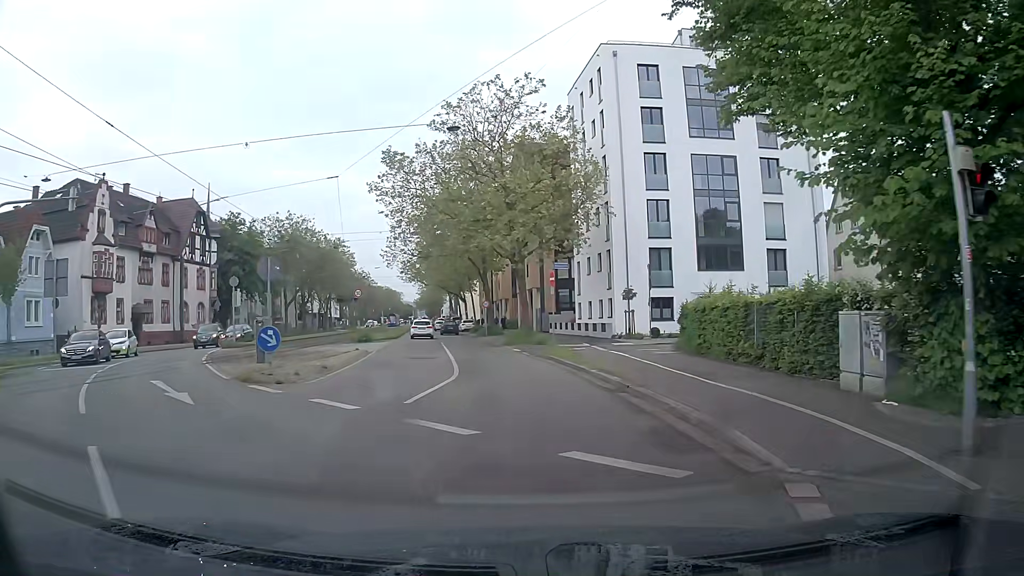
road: tertiary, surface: asphalt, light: Day
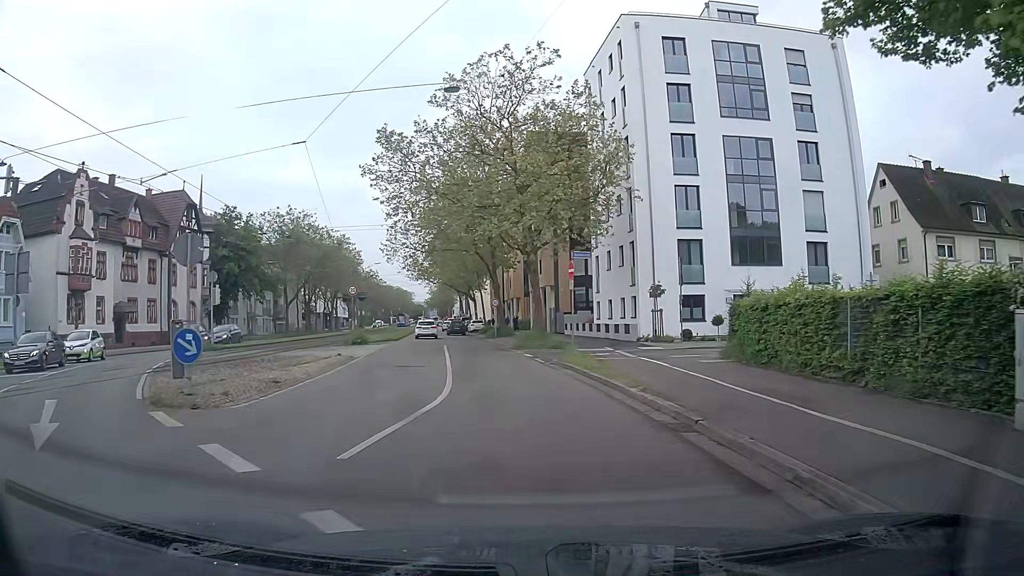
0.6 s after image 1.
(0.0, +4.6) m; 0°
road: primary
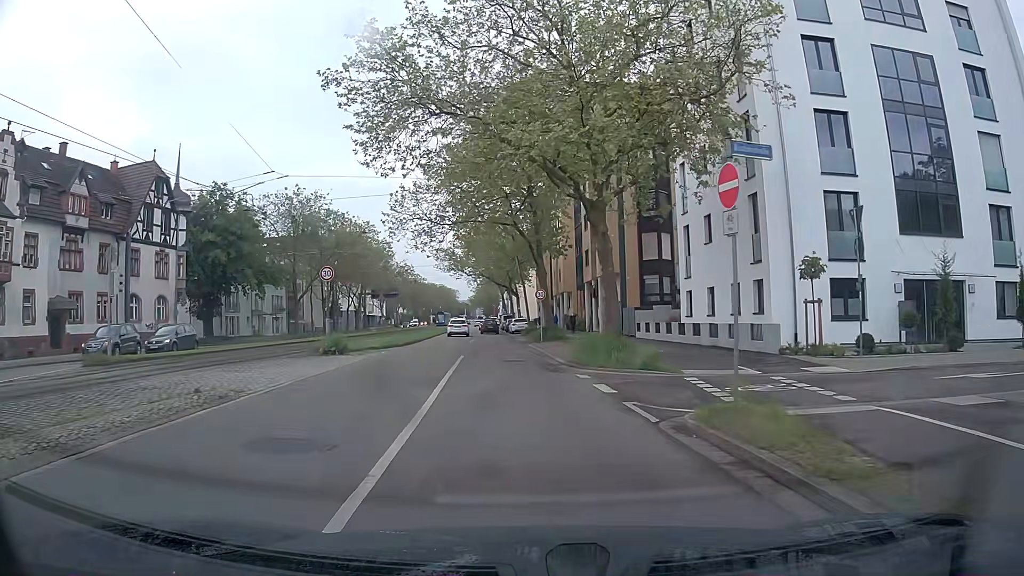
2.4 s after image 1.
(-0.6, +13.7) m; -4°
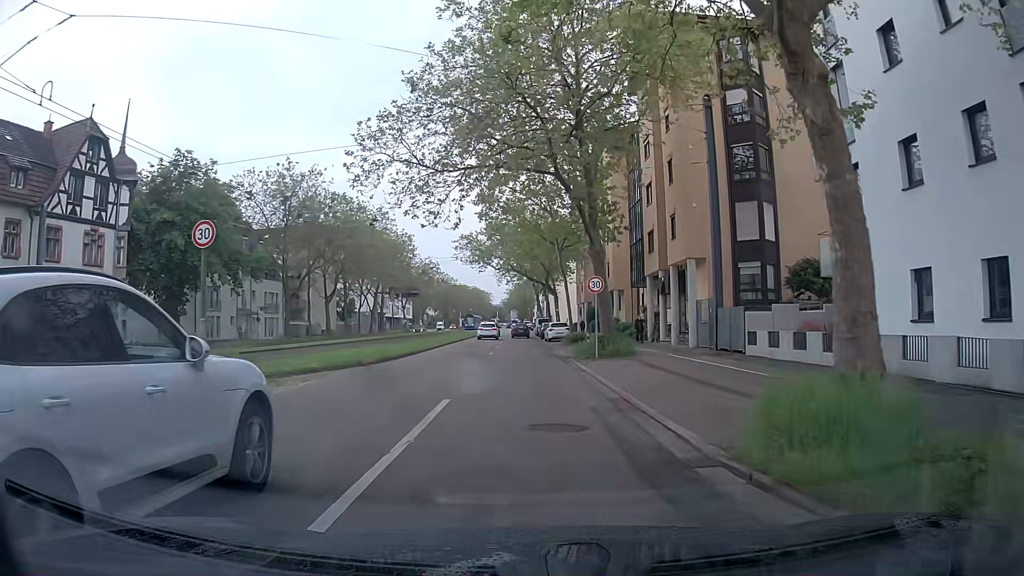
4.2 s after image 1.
(-0.5, +13.6) m; -3°
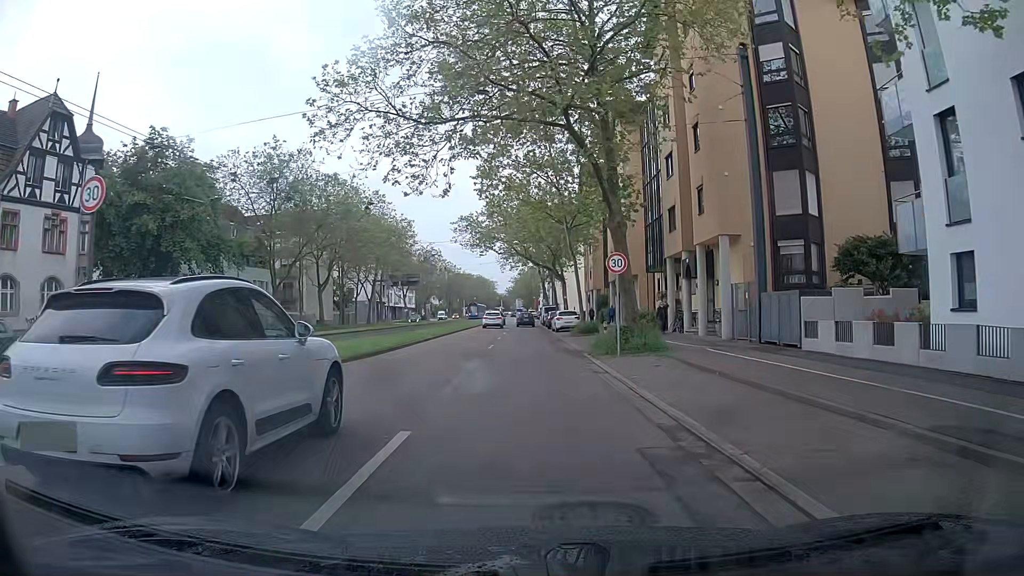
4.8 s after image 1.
(0.0, +4.5) m; -1°
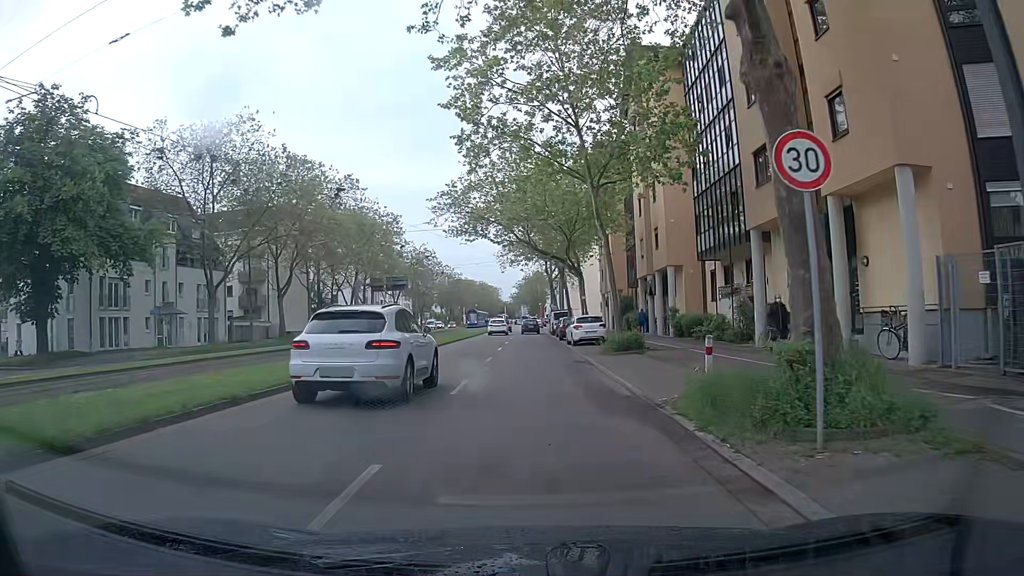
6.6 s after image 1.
(-0.1, +13.6) m; -1°
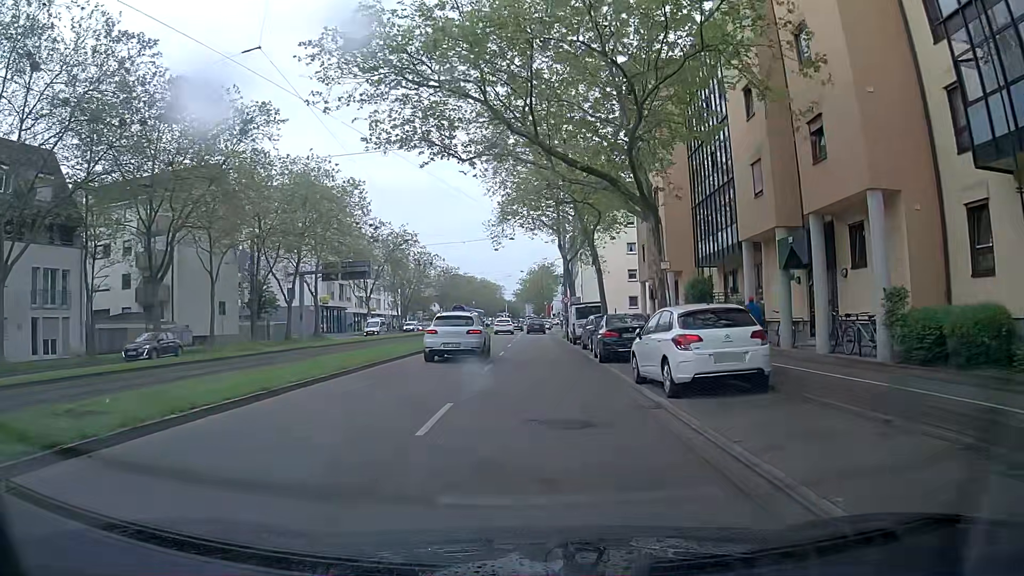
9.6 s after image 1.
(+0.3, +22.5) m; +1°
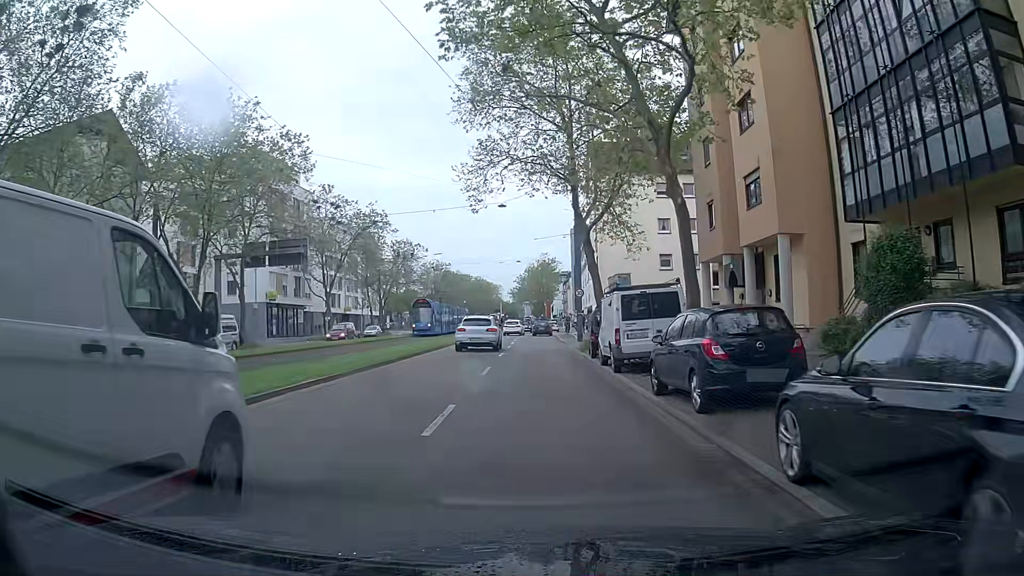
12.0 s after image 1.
(-0.1, +18.0) m; +1°
